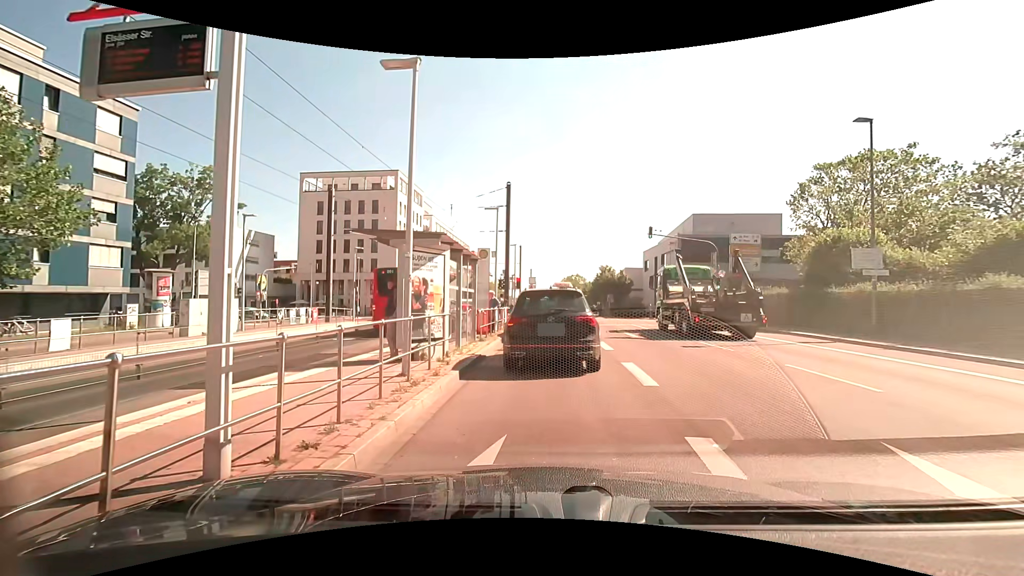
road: secondary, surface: asphalt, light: Day
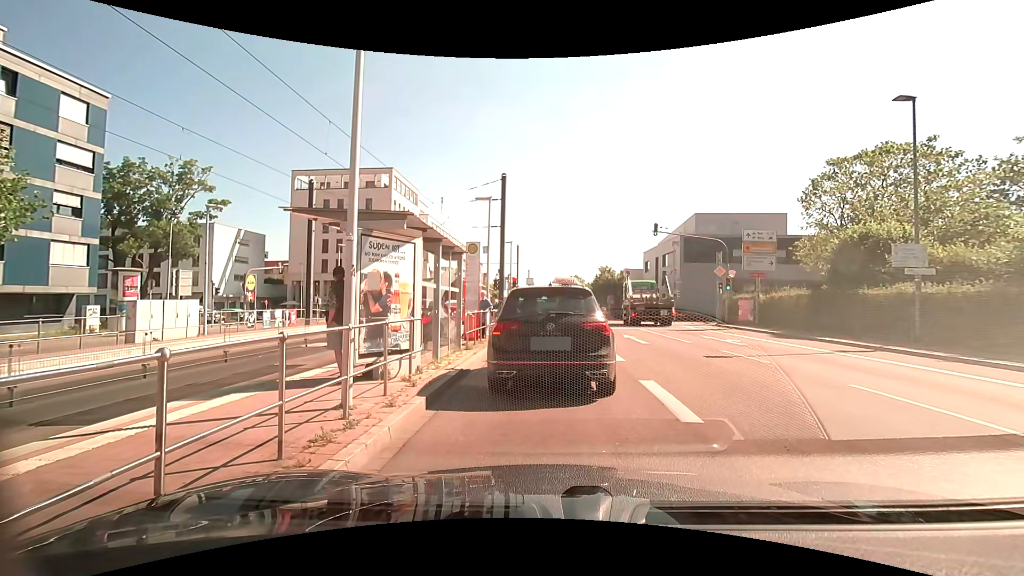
(0.0, +2.1) m; 0°
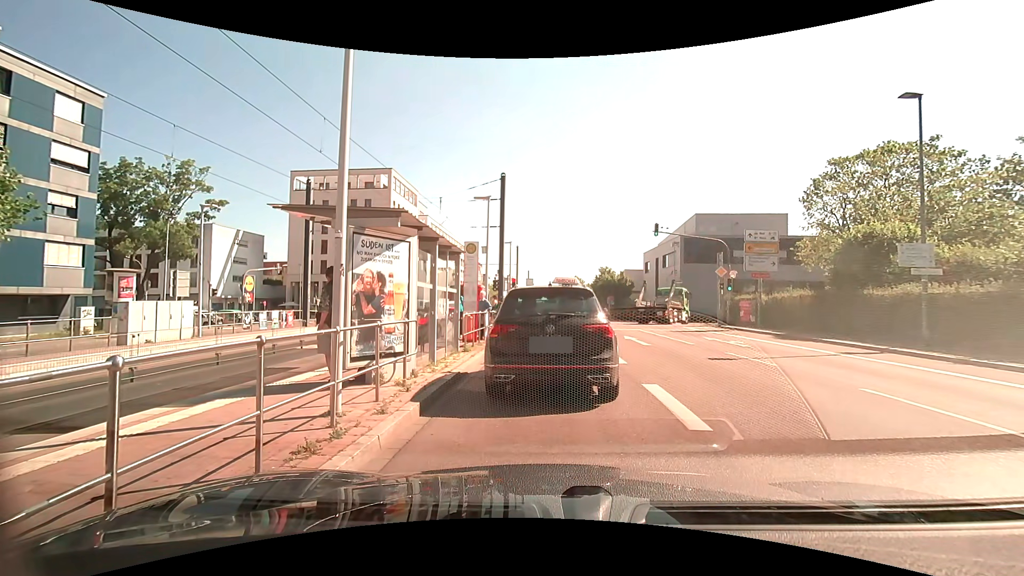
(0.0, +0.3) m; 0°
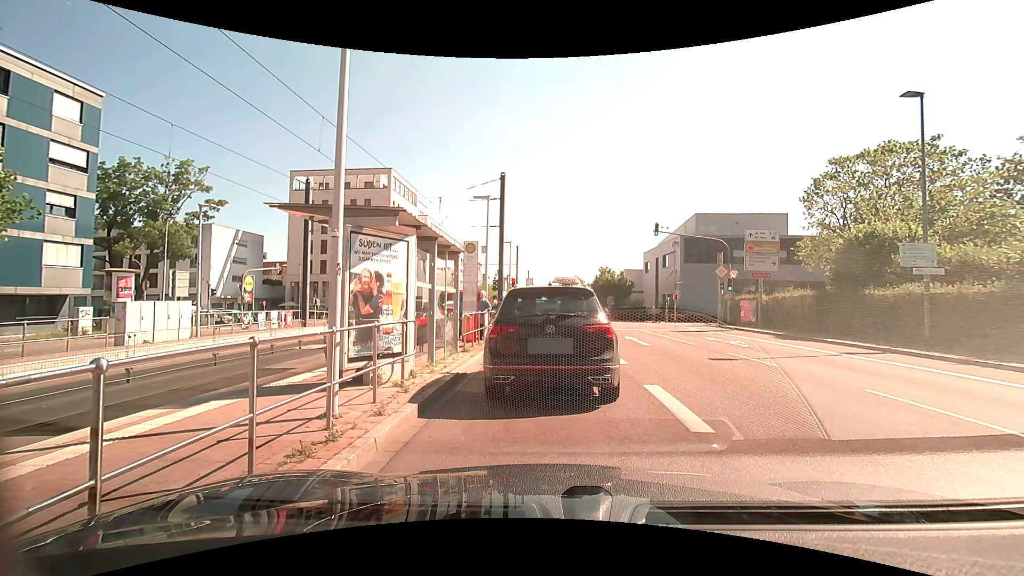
(0.0, +0.1) m; 0°
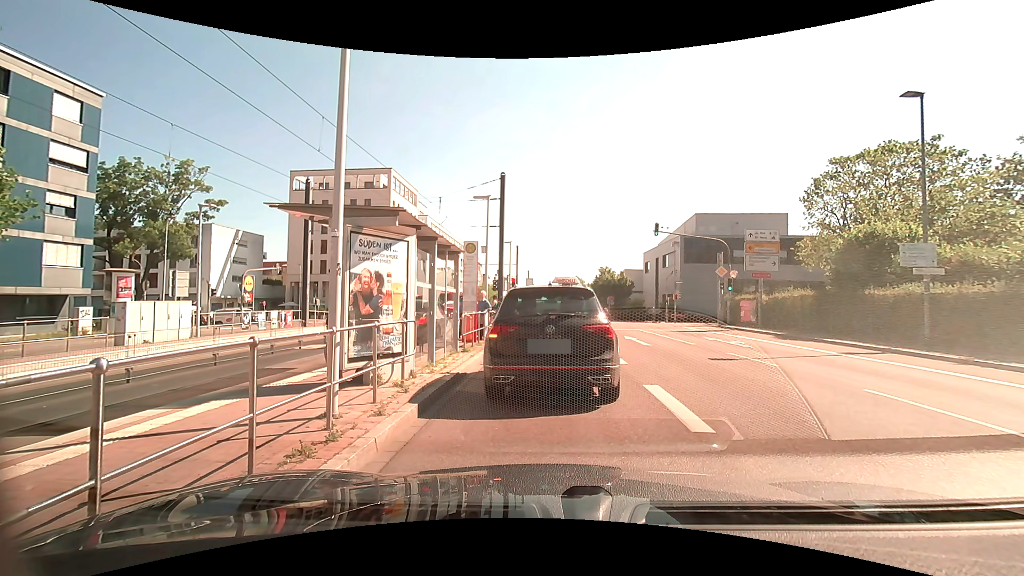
(0.0, 0.0) m; 0°
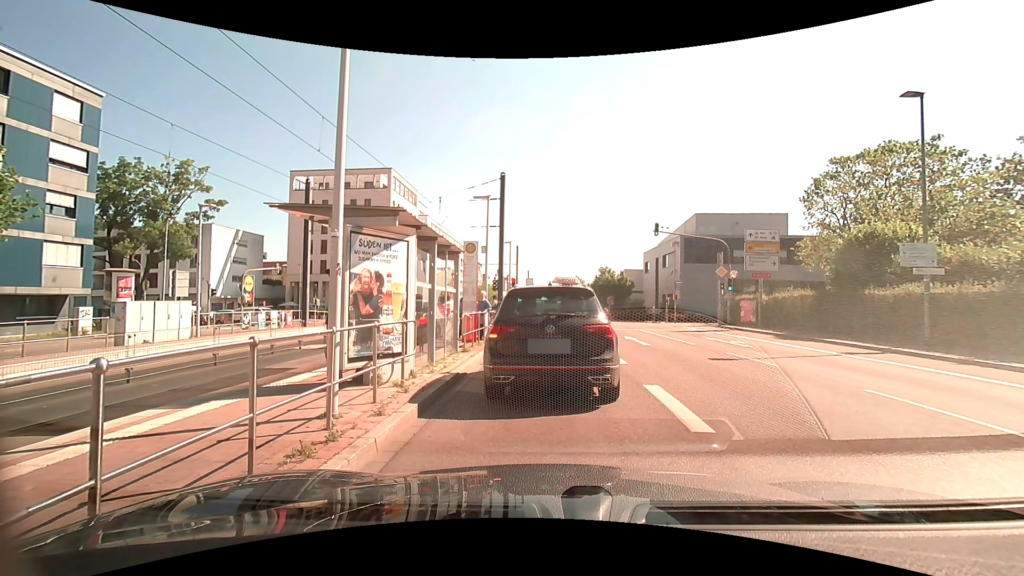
(0.0, 0.0) m; 0°
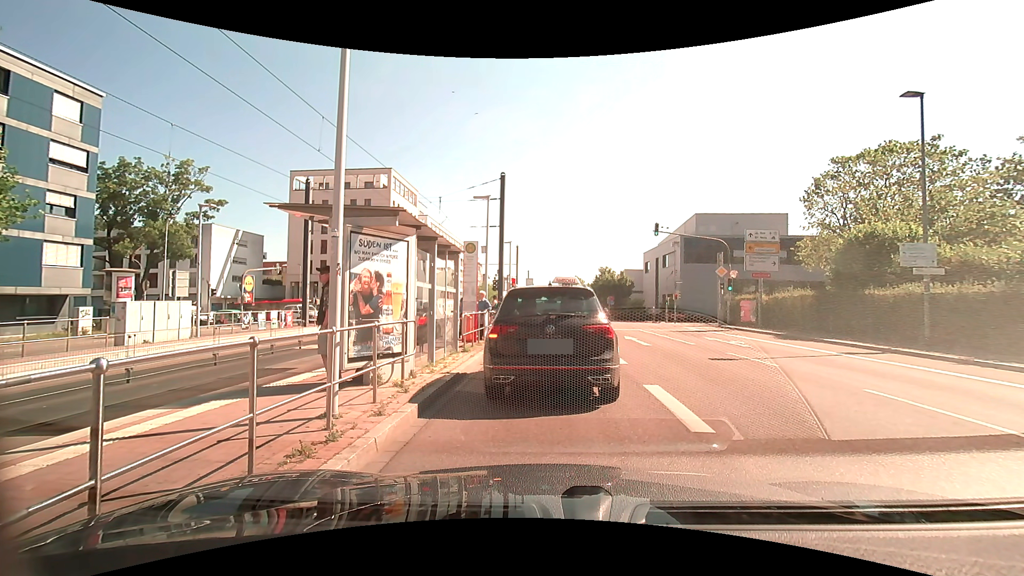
(0.0, 0.0) m; 0°
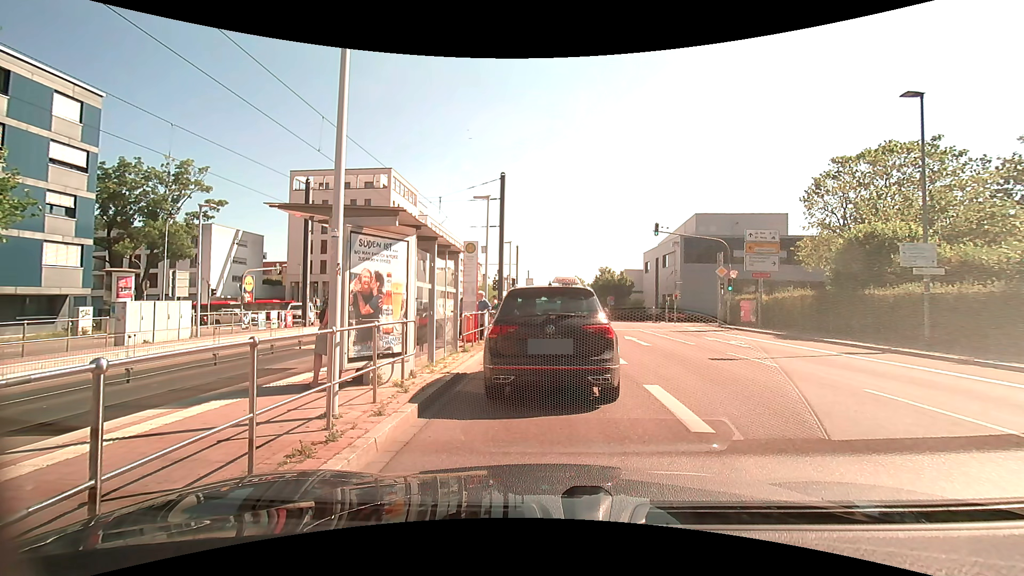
(0.0, 0.0) m; 0°
